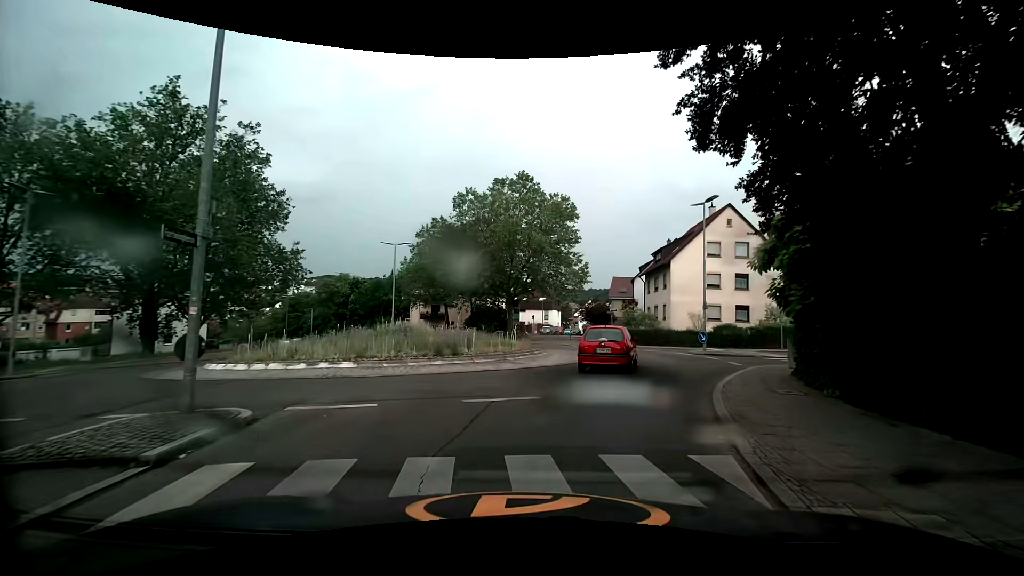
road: secondary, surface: asphalt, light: Day
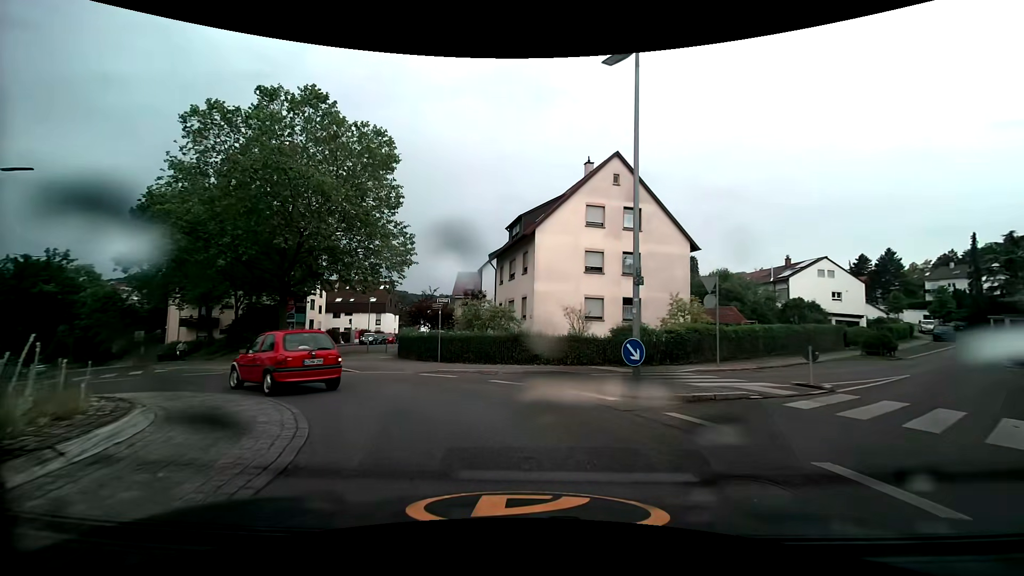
(+3.6, +17.2) m; +18°
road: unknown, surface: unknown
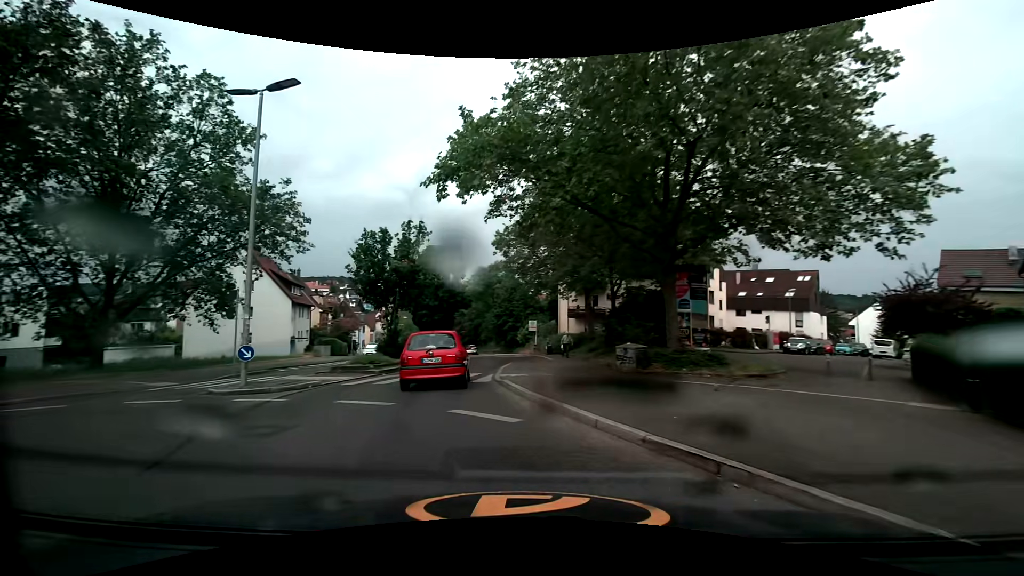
(-5.0, +13.5) m; -44°
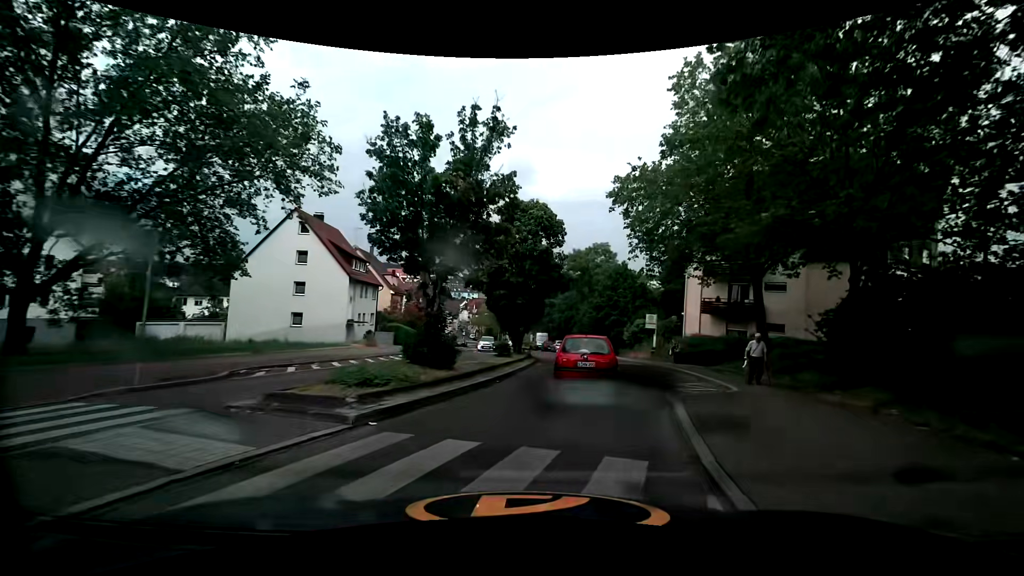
(-1.7, +12.3) m; -10°
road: secondary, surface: asphalt
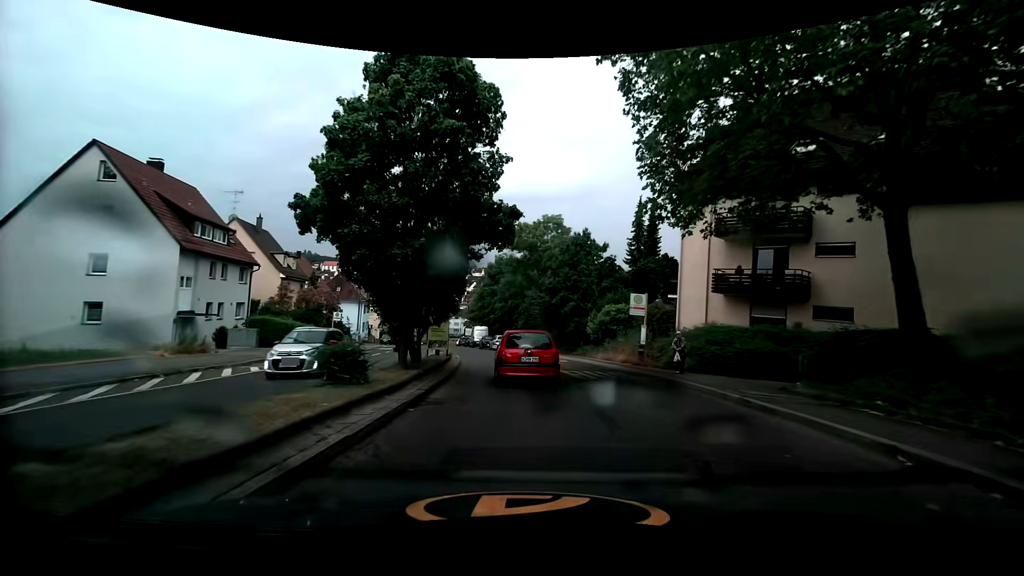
(+1.1, +13.7) m; +7°
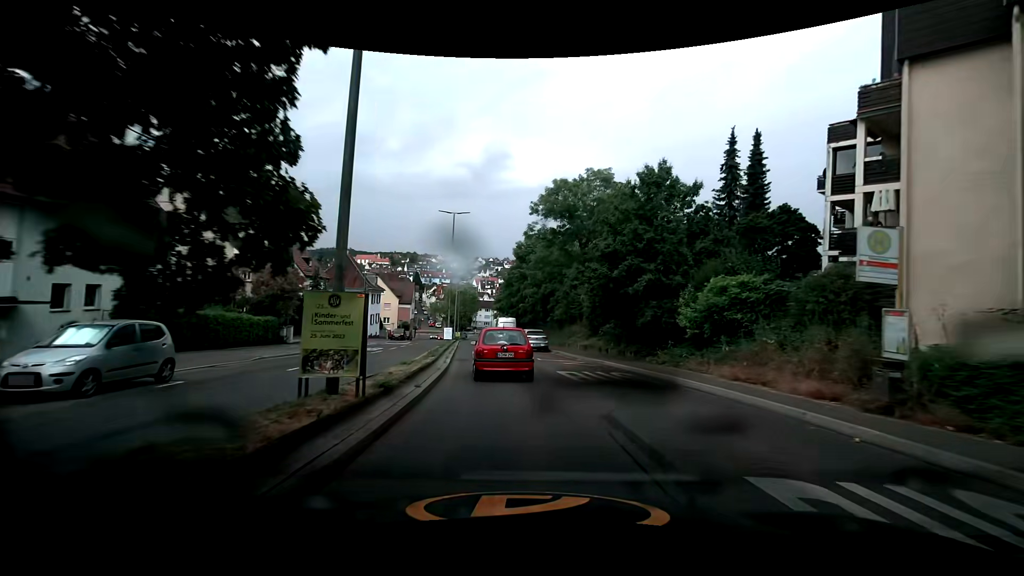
(-0.4, +14.0) m; -3°
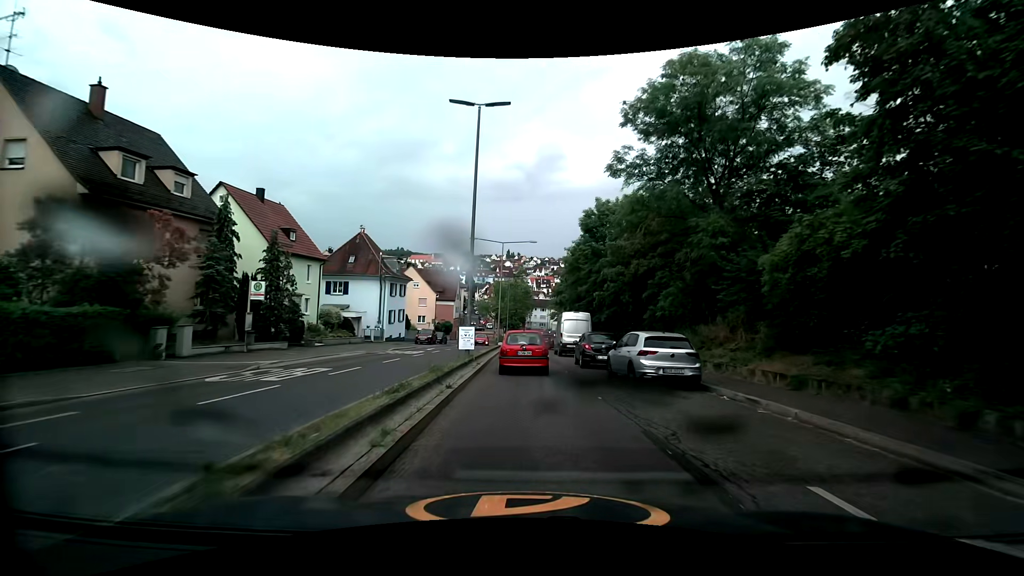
(-1.8, +19.0) m; -7°
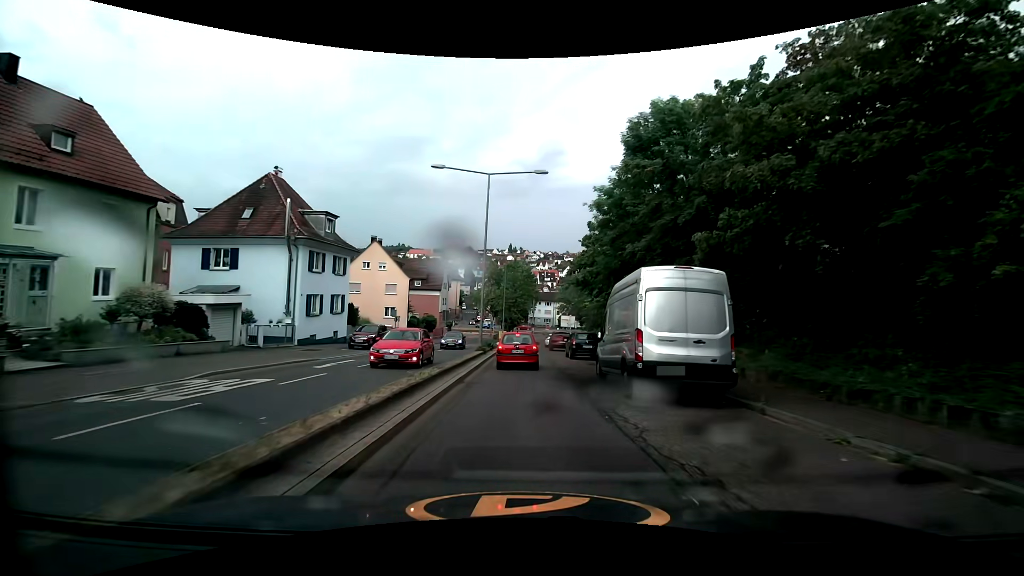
(-0.2, +20.8) m; -1°
(0, +10) (0, +20) (0, +30) (0, +40) (0, +50) (0, +60) (+1, +70) (+1, +80) (+1, +90) (0, +100) m
